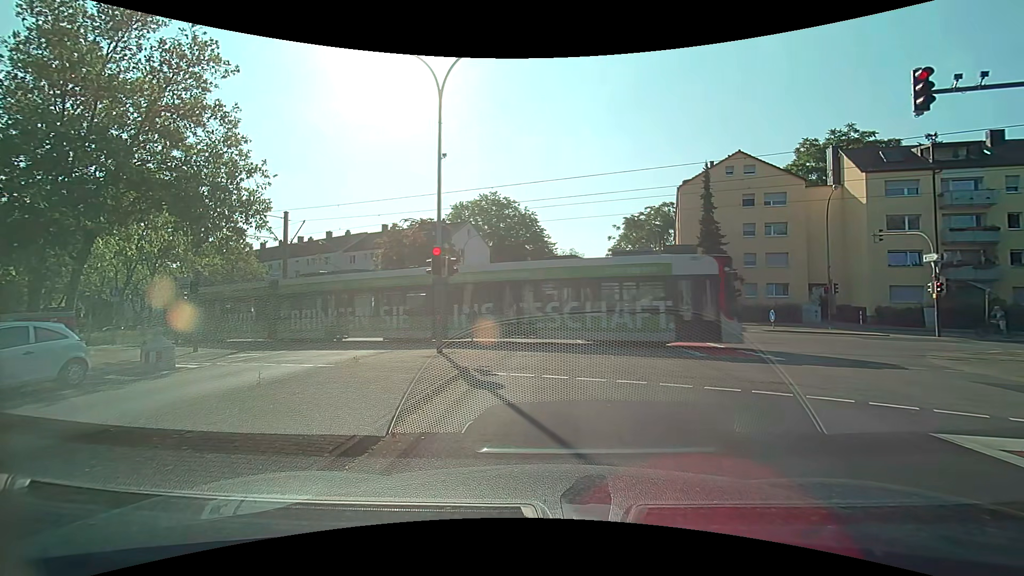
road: tertiary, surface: asphalt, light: Day
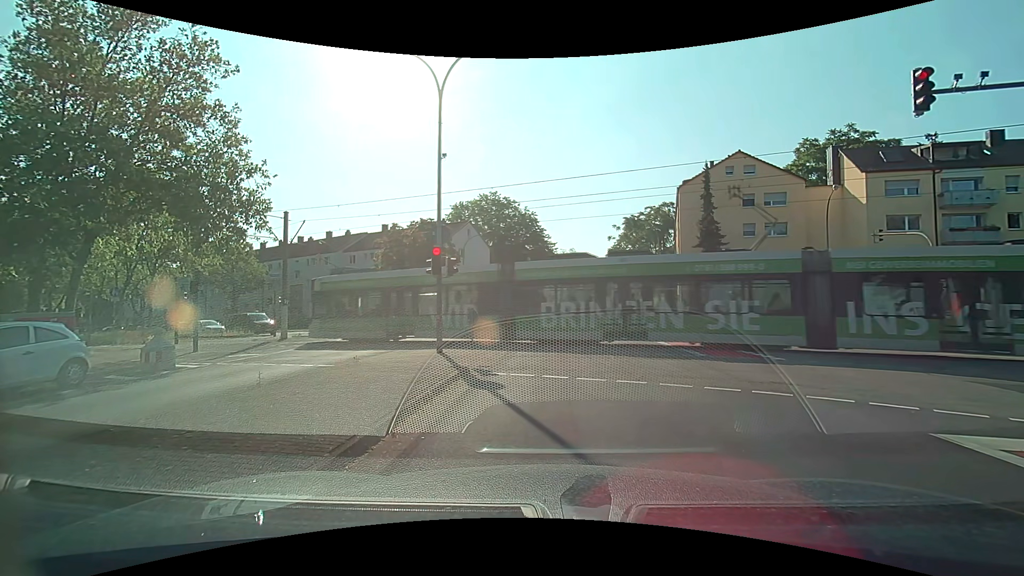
(0.0, 0.0) m; 0°
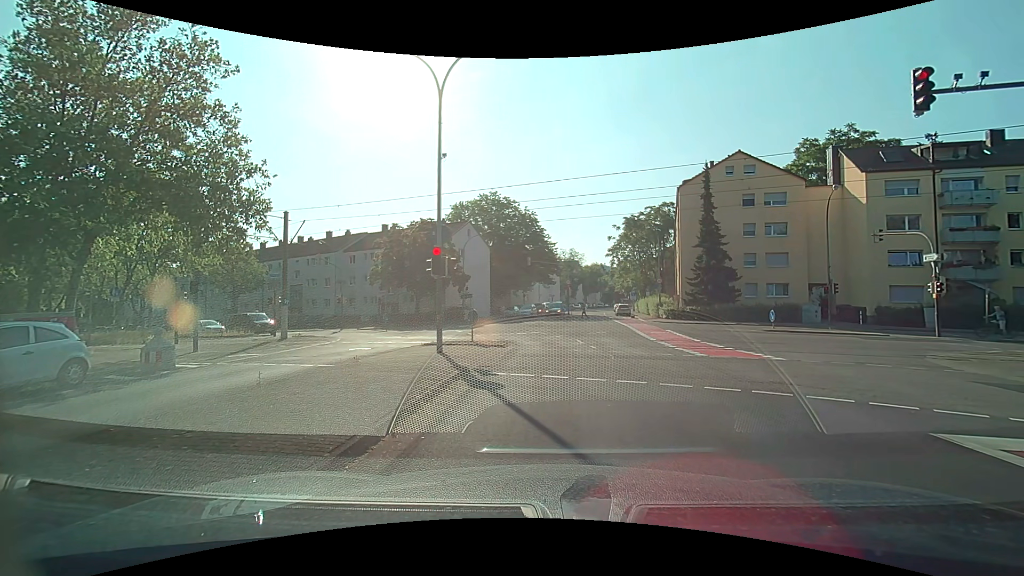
(0.0, 0.0) m; 0°
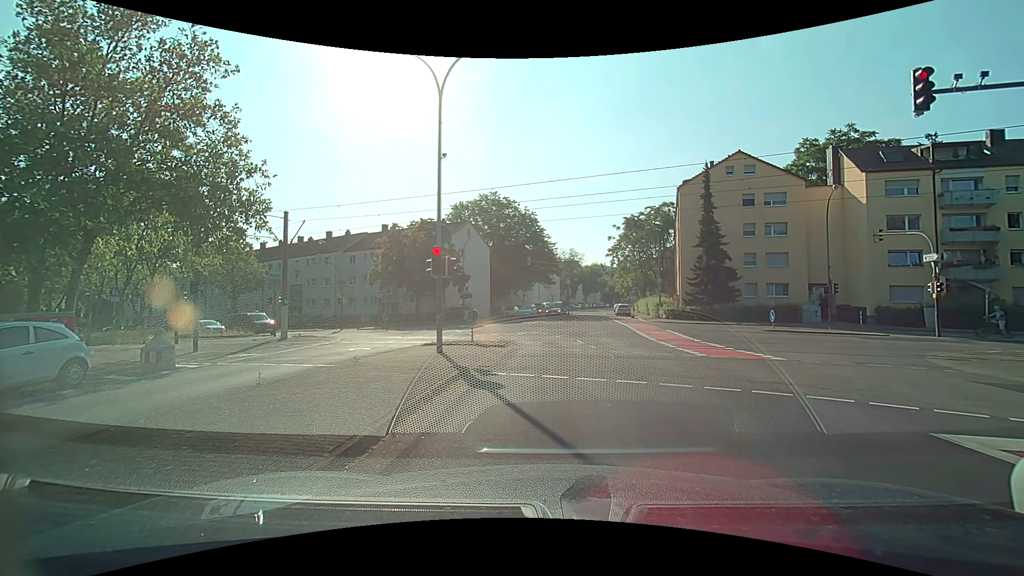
(0.0, 0.0) m; 0°
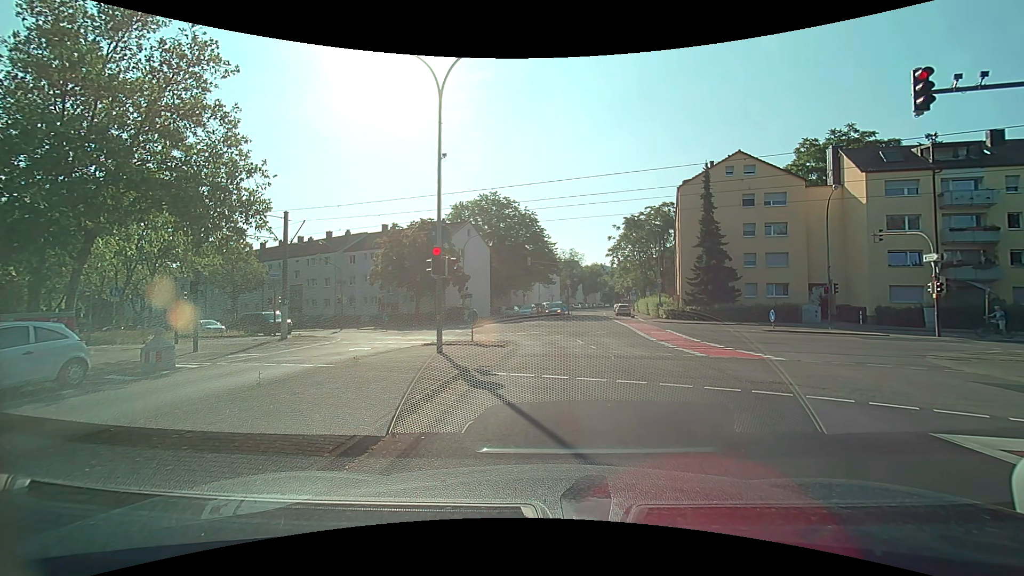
(0.0, 0.0) m; 0°
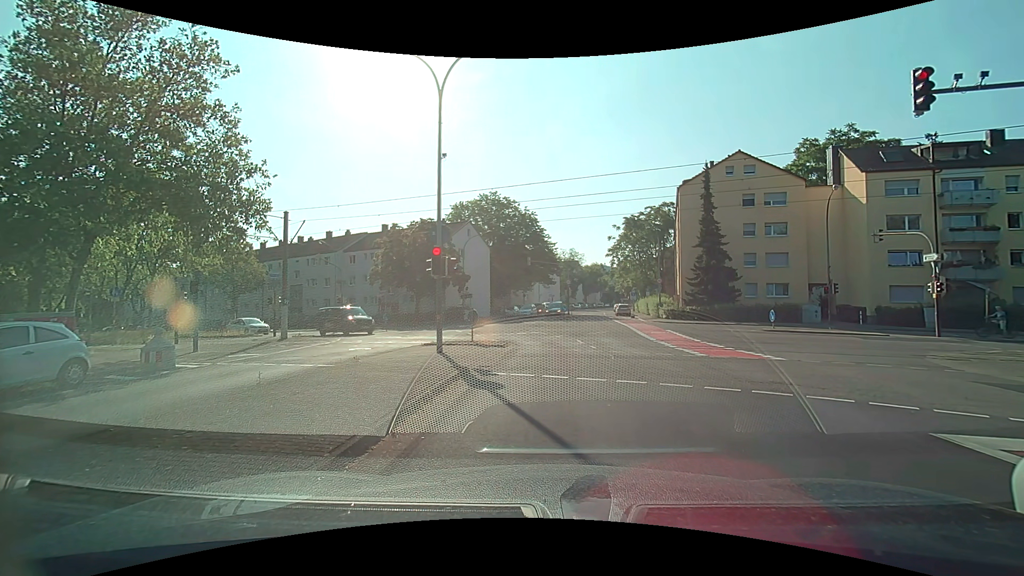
(0.0, 0.0) m; 0°
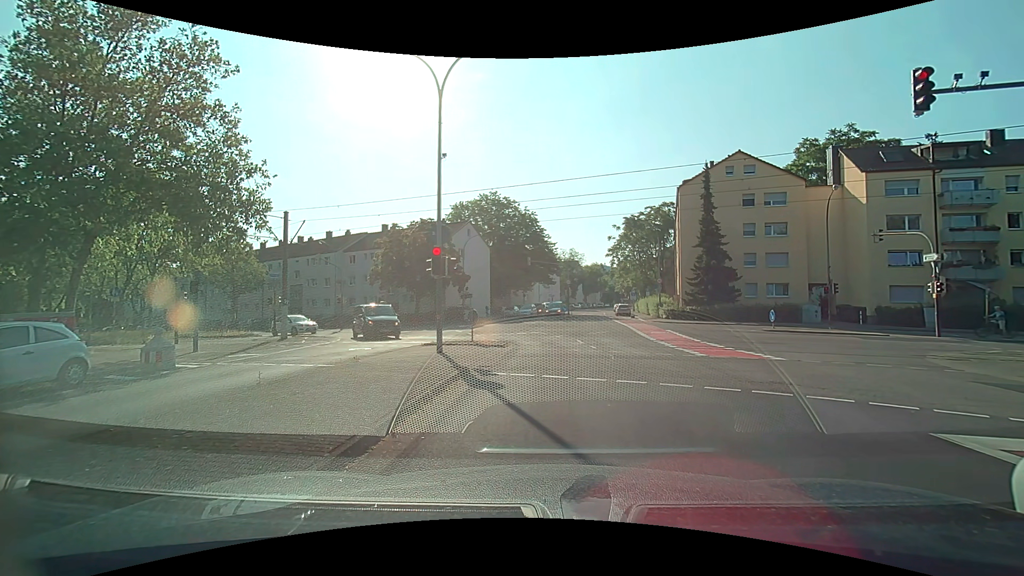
(0.0, 0.0) m; 0°
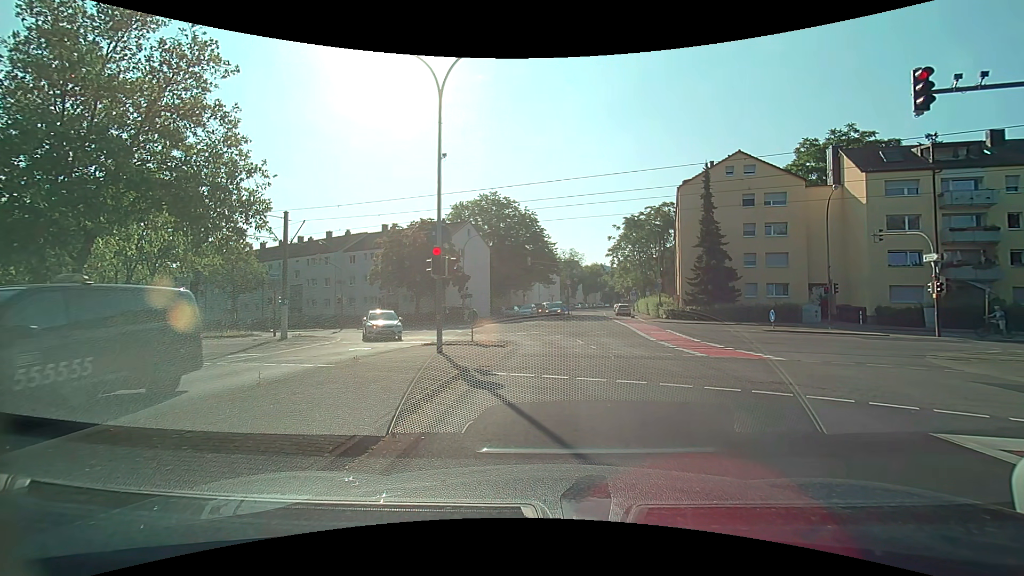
(0.0, 0.0) m; 0°
